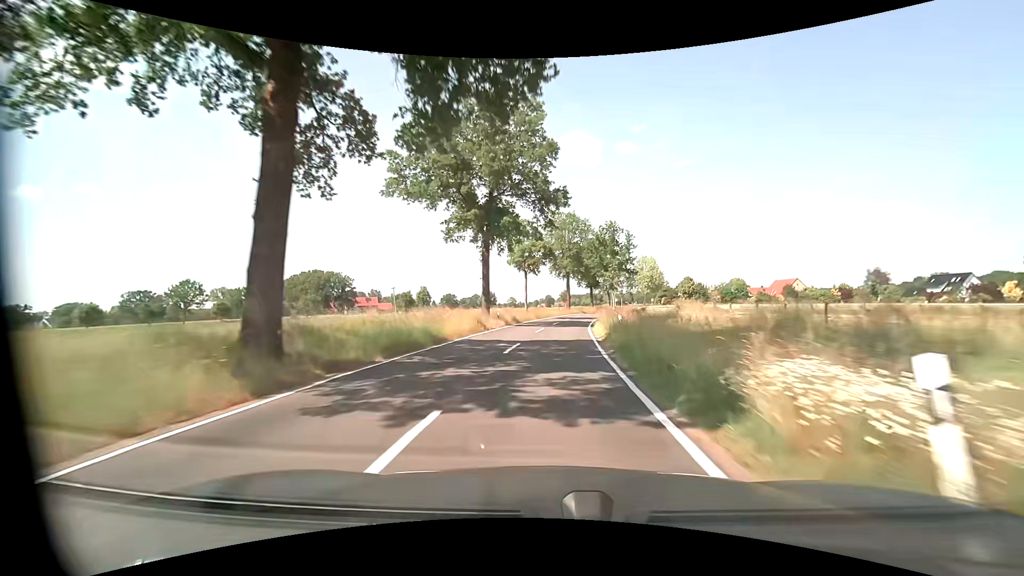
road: tertiary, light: Day
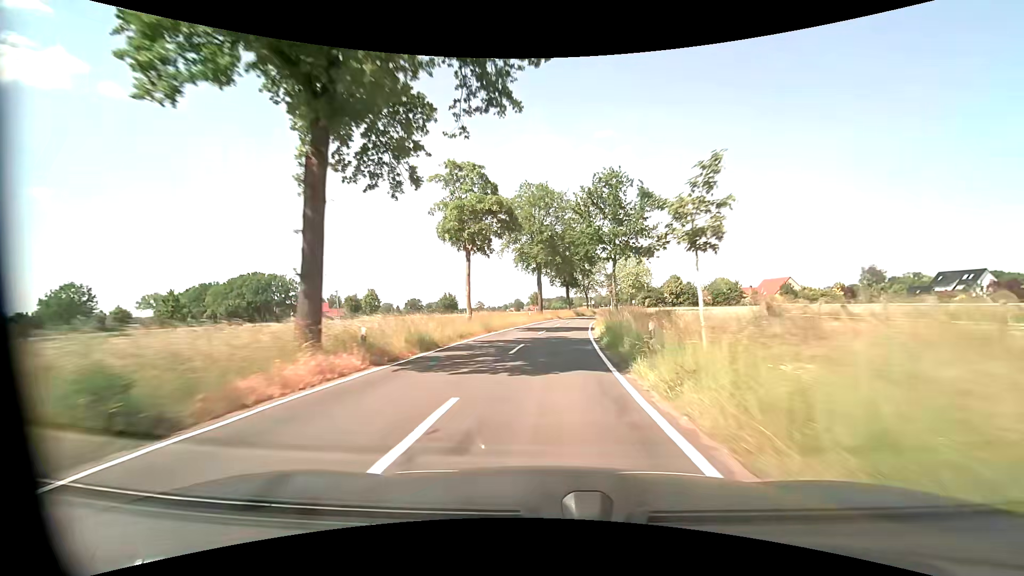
(+0.6, +22.6) m; +3°
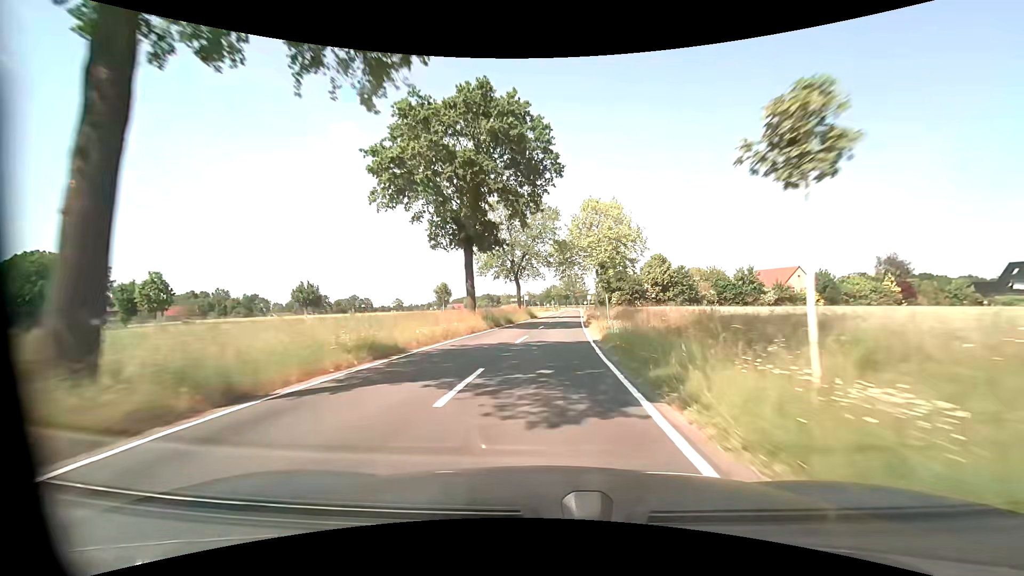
(+4.1, +56.4) m; +9°
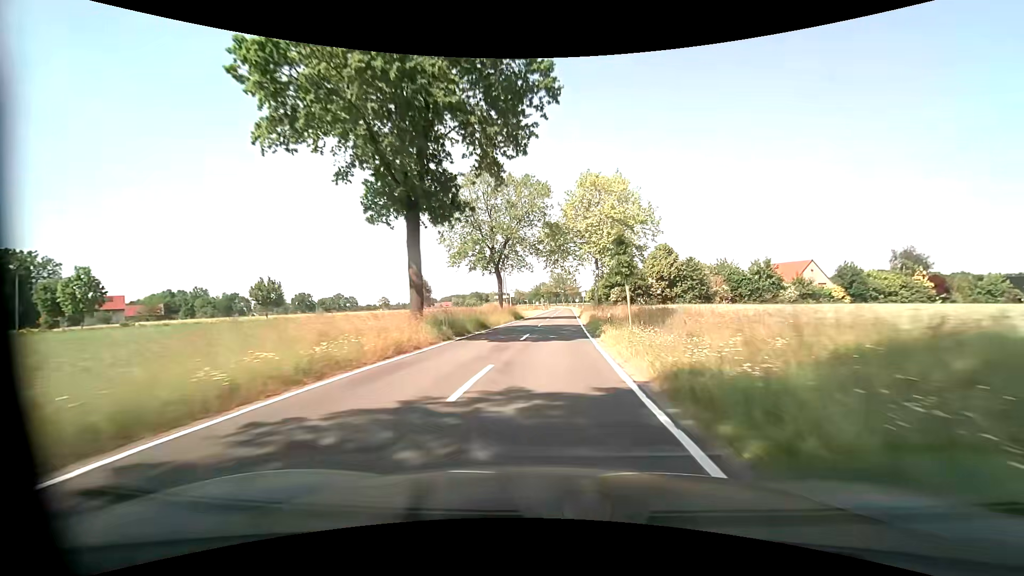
(0.0, +11.3) m; +1°
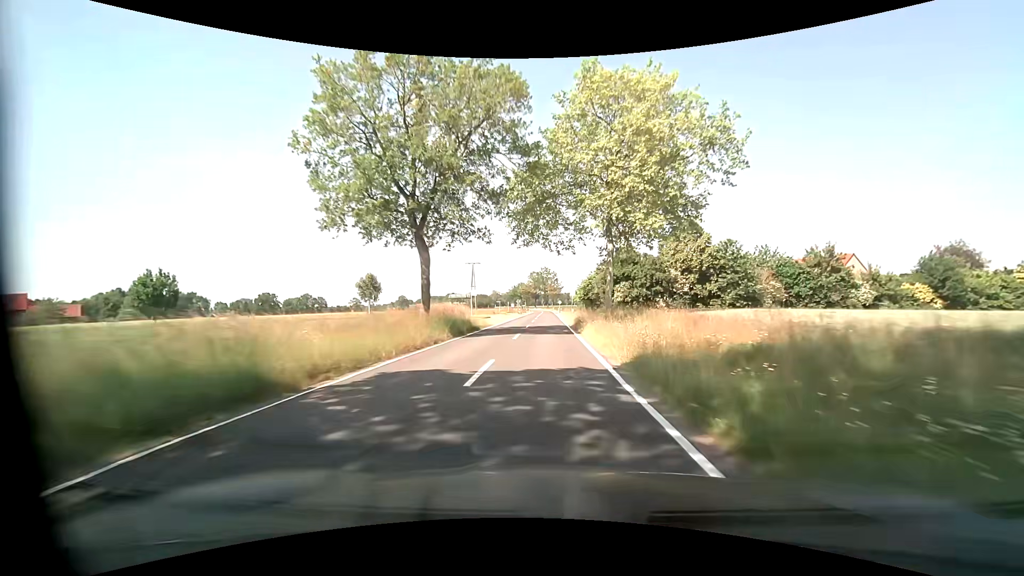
(+0.5, +22.7) m; +2°
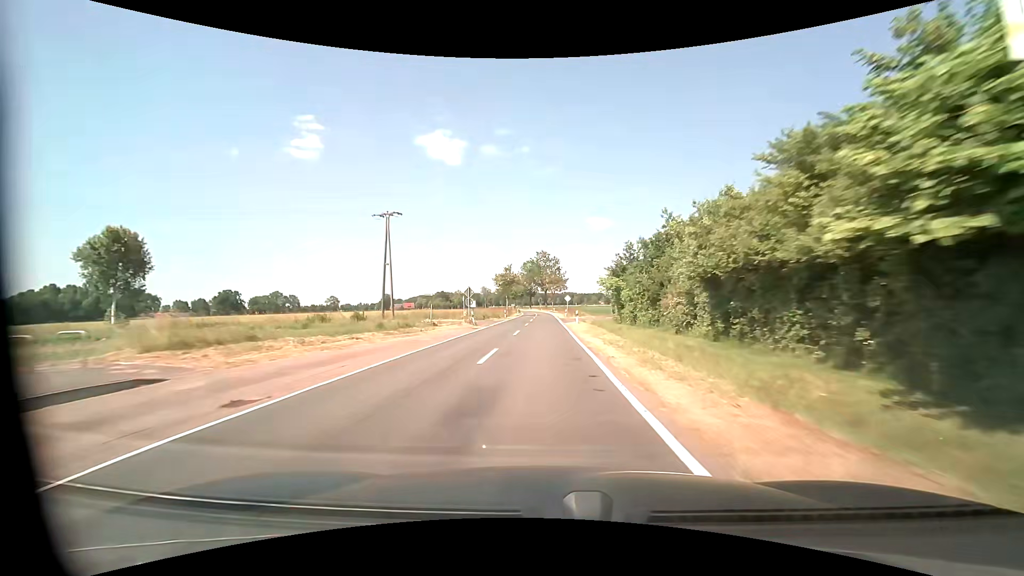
(+0.7, +56.6) m; 0°
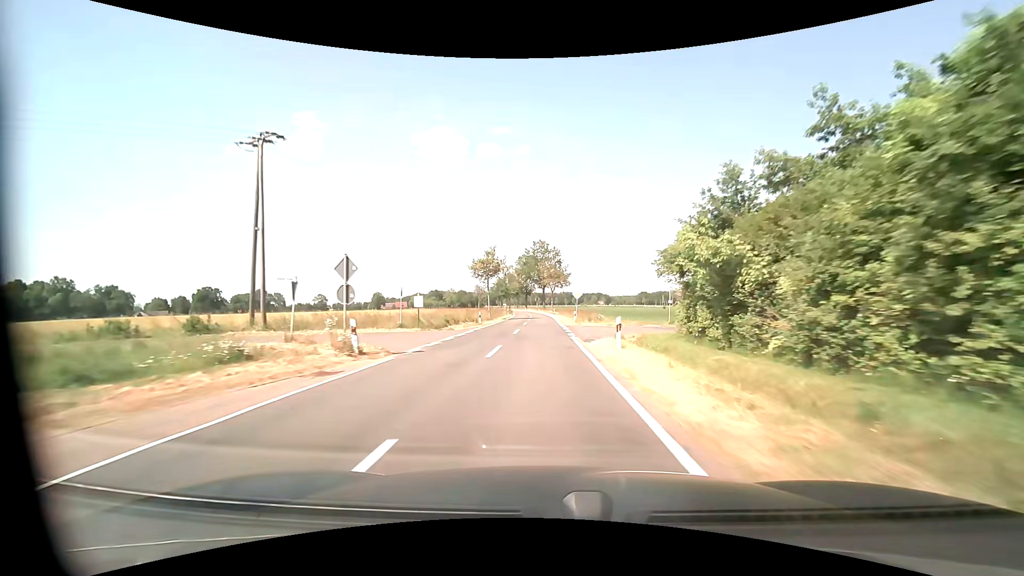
(0.0, +22.8) m; 0°
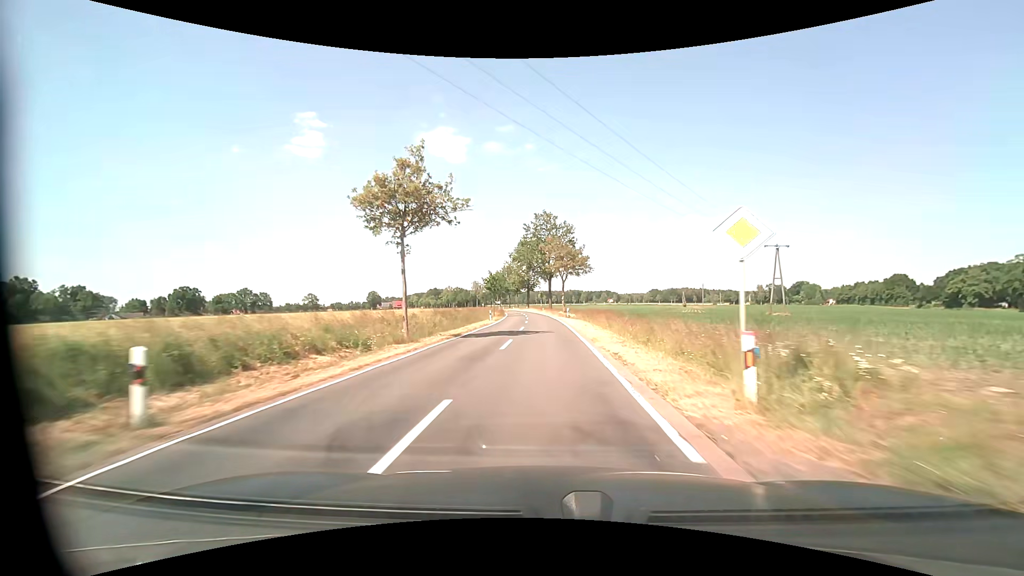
(-0.1, +34.4) m; -1°
(0, +10) (0, +20) (0, +30) (0, +40) (-1, +50) (-1, +60) (-2, +70) (-2, +80) (-3, +90) (-4, +100) m
